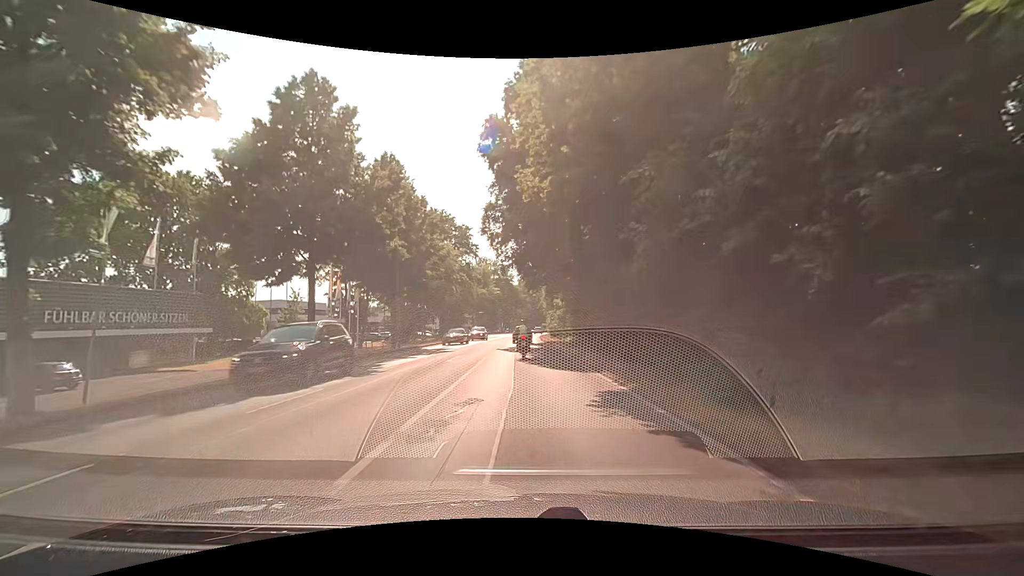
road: secondary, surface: asphalt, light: Day
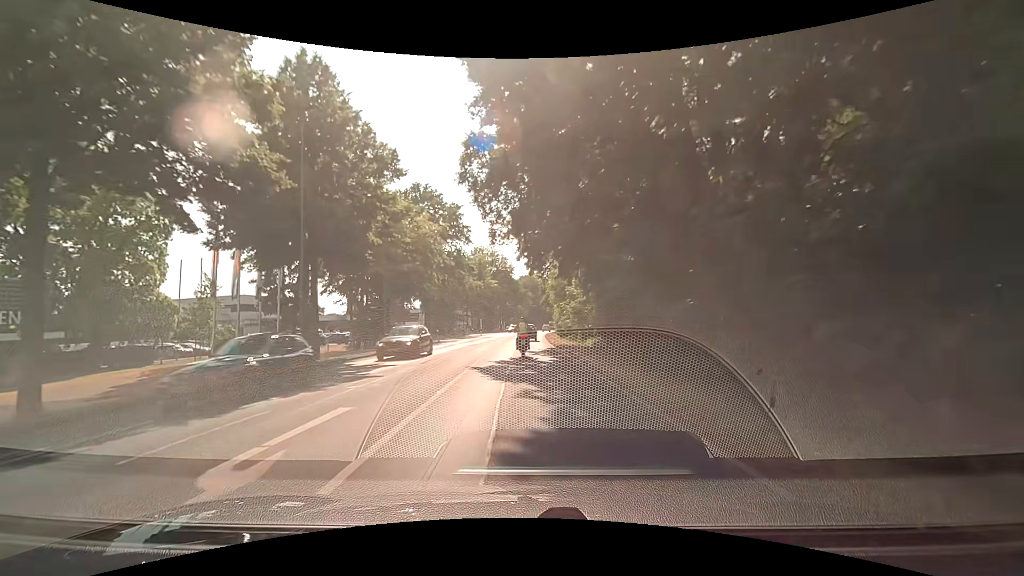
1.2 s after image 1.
(0.0, +15.1) m; 0°
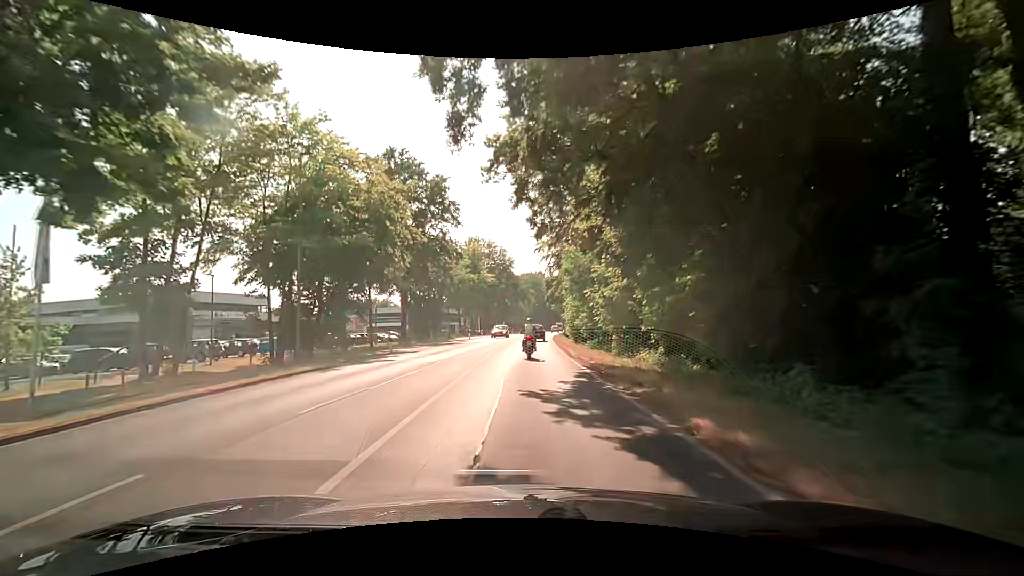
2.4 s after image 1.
(-0.1, +15.5) m; -1°
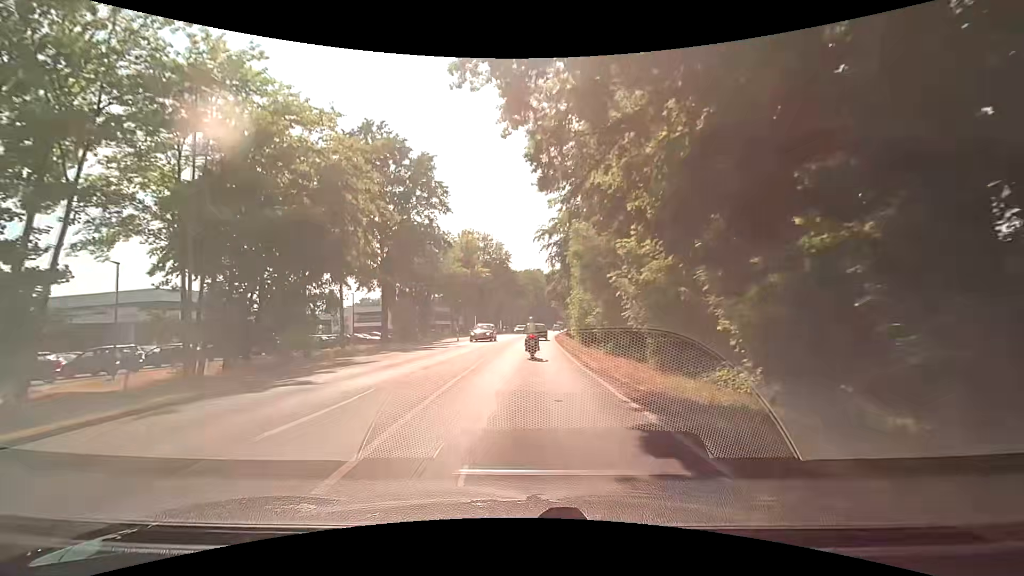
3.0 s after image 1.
(0.0, +7.8) m; 0°
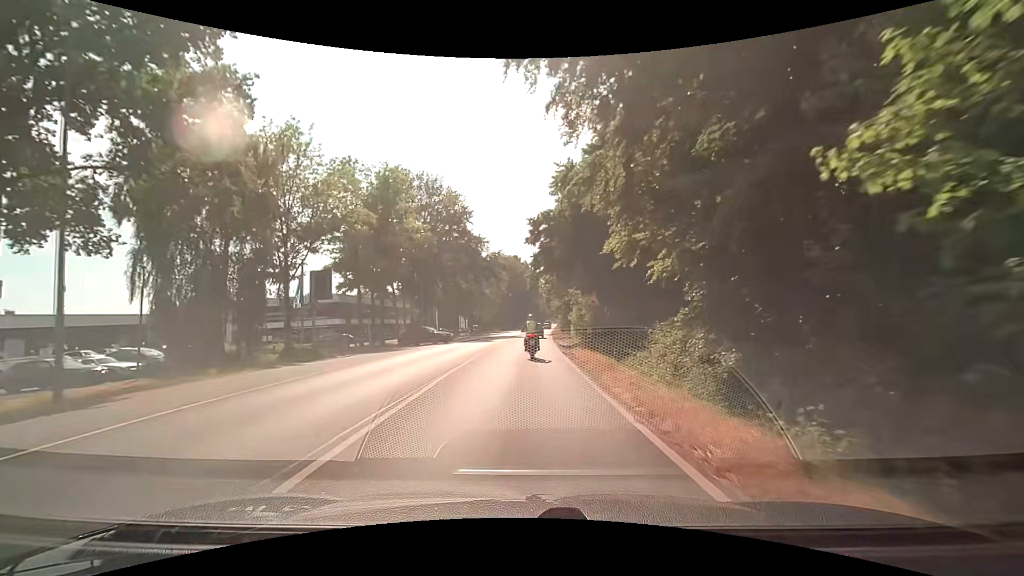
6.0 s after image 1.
(+1.1, +38.6) m; +3°
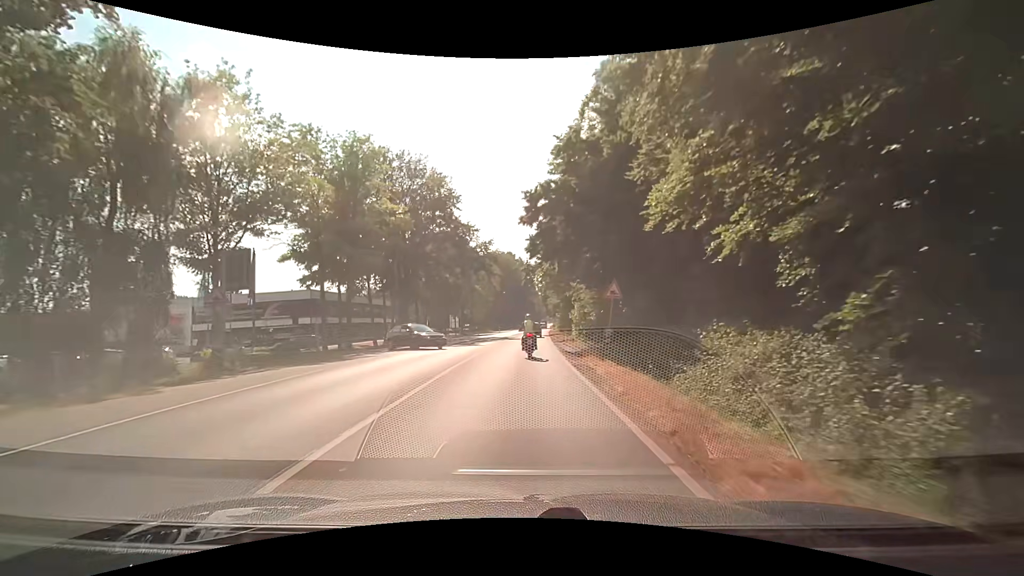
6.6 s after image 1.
(0.0, +7.5) m; 0°
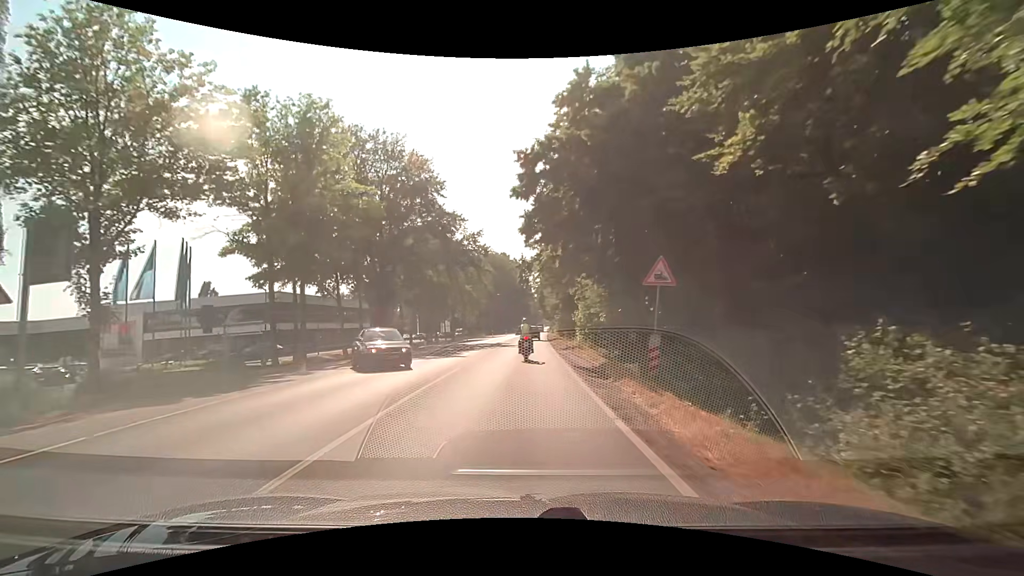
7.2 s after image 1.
(0.0, +7.4) m; 0°
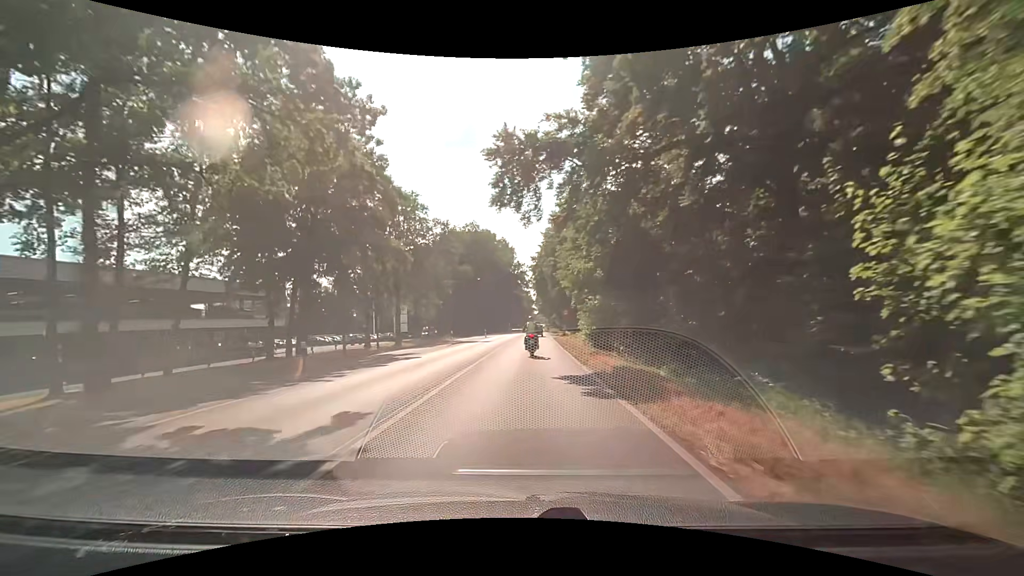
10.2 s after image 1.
(+0.3, +37.0) m; +1°
(0, +10) (0, +20) (+1, +30) (+1, +40) (+1, +50) (+1, +60) (+2, +70) (+2, +80) (+3, +90) (+3, +100) m
